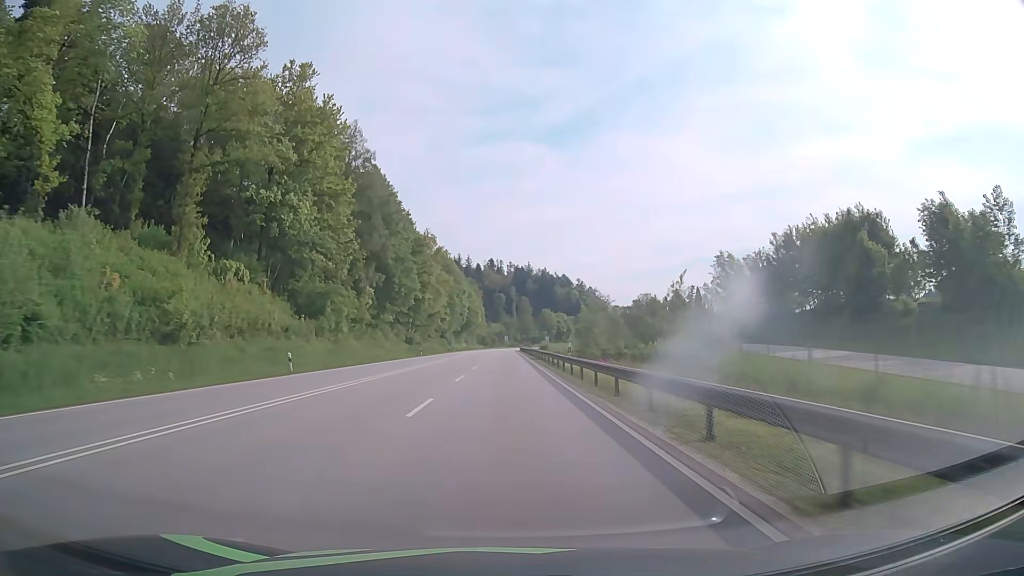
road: primary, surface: asphalt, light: Day
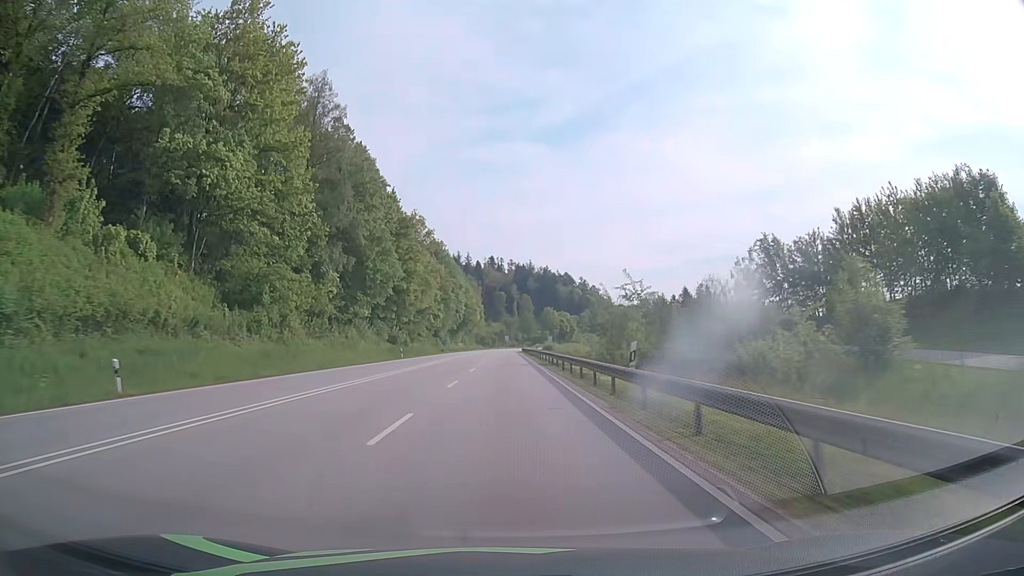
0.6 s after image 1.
(0.0, +15.5) m; 0°
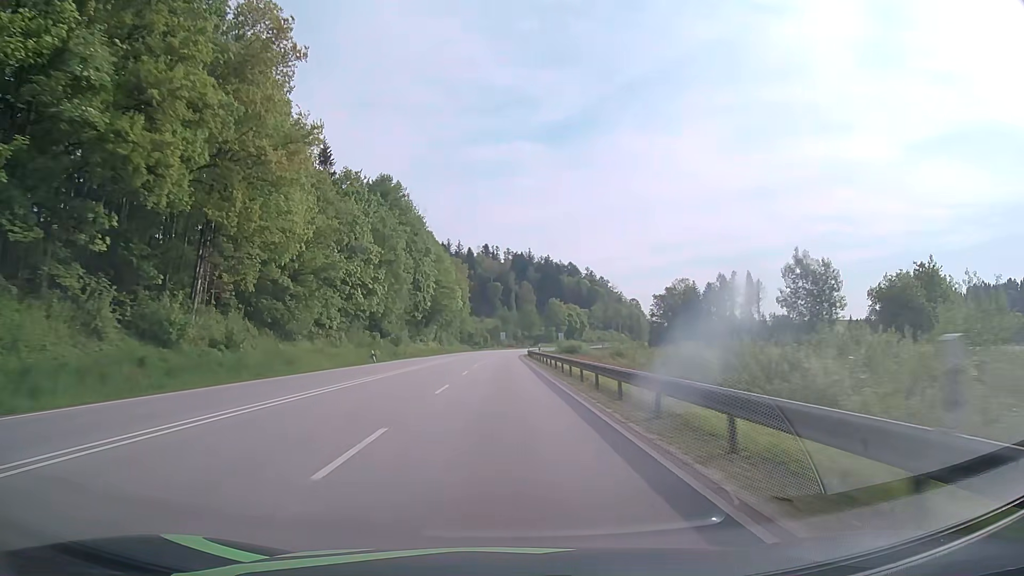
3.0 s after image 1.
(+0.1, +62.2) m; 0°
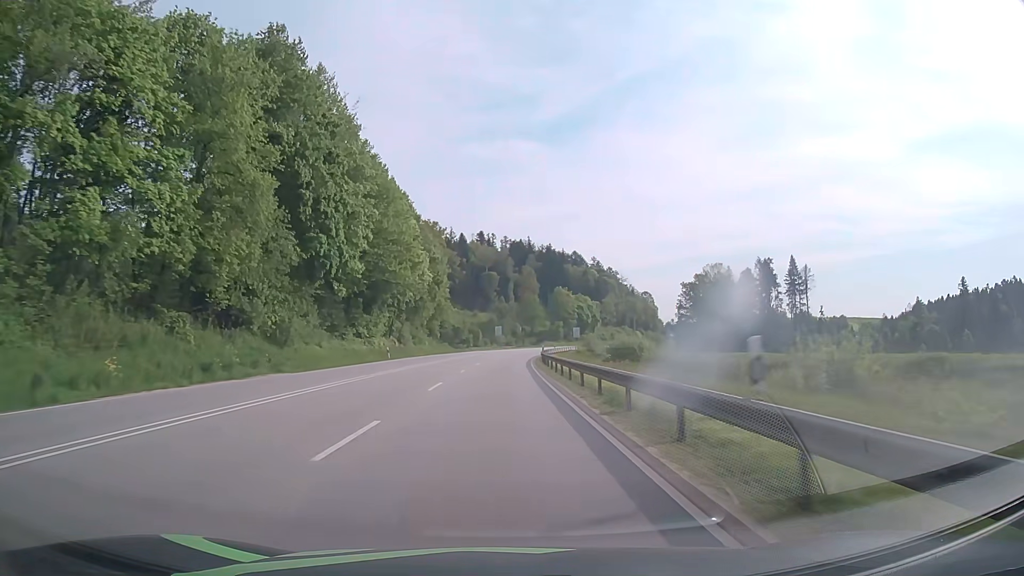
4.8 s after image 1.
(+0.1, +46.9) m; 0°
(0, +10) (0, +20) (0, +30) (0, +40) (0, +50) (+1, +60) (+1, +70) (+1, +80) (+2, +90) (+3, +100) m
